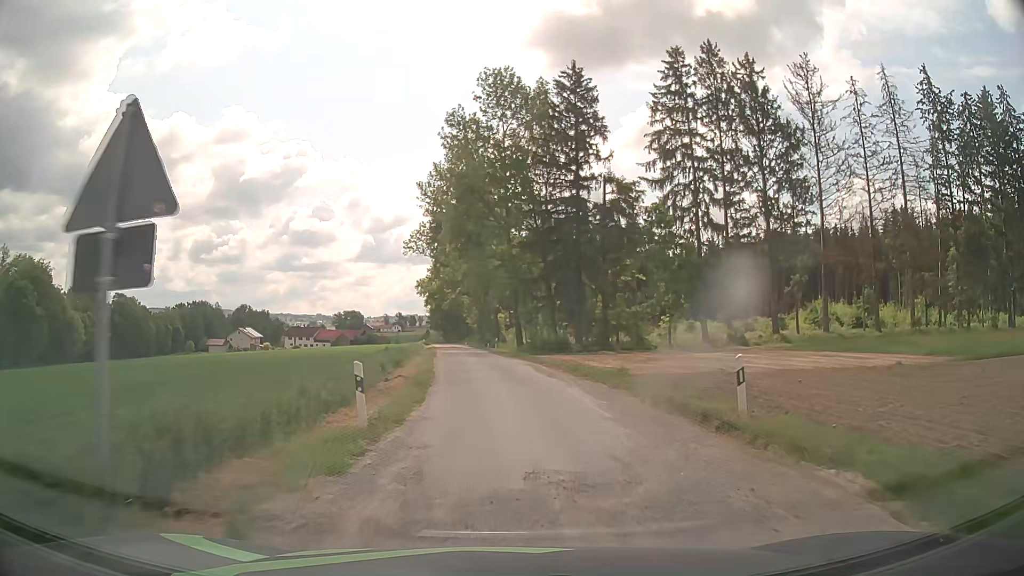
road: unclassified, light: Day
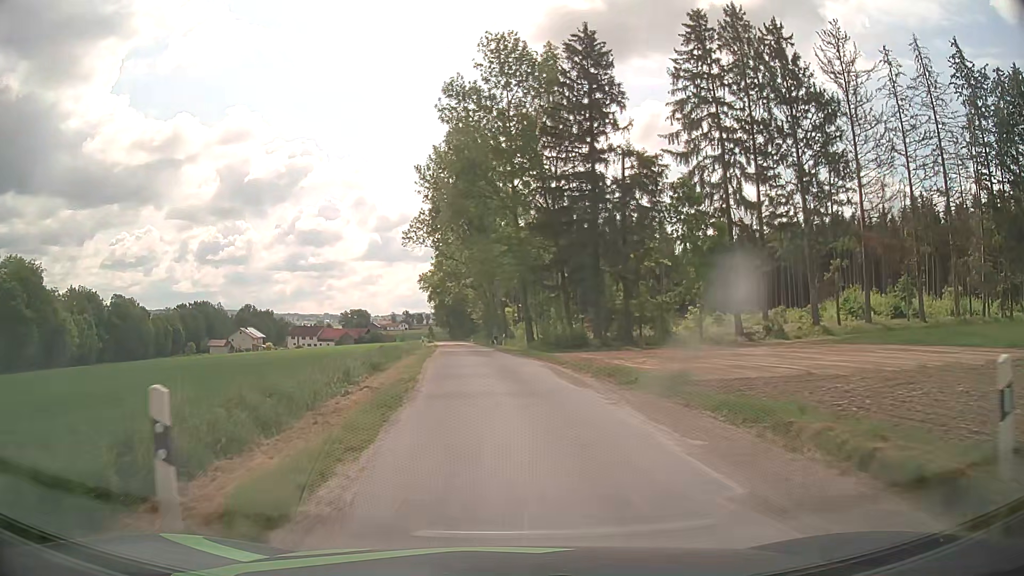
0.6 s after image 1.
(+0.1, +6.4) m; +1°
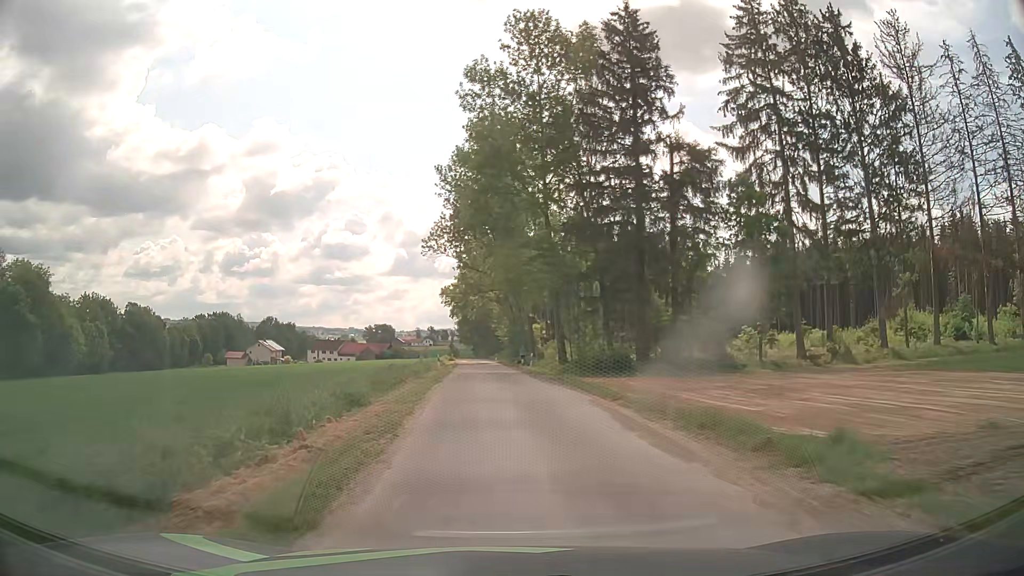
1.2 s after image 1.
(-0.3, +6.7) m; -3°
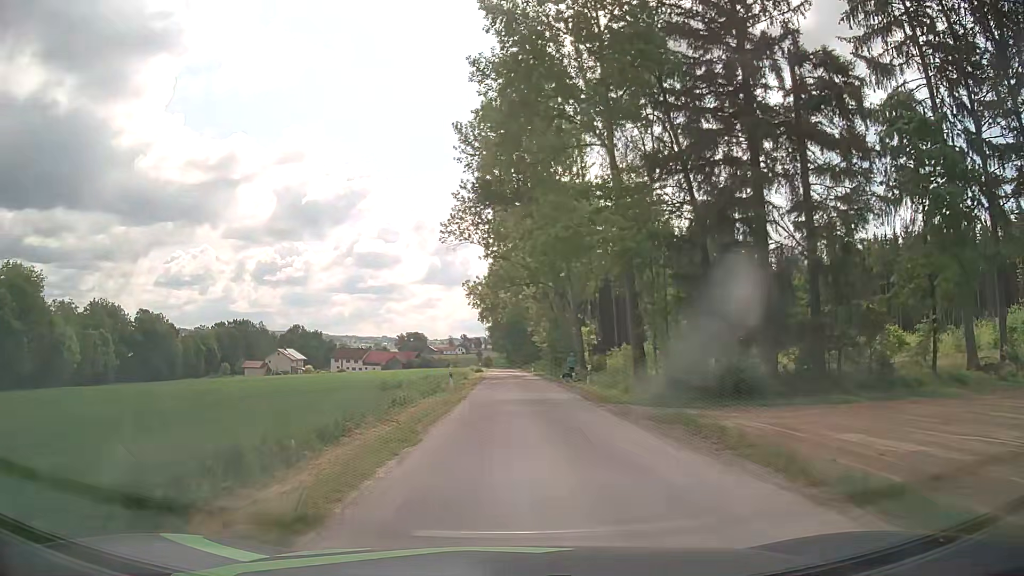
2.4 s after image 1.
(-0.4, +14.9) m; -3°
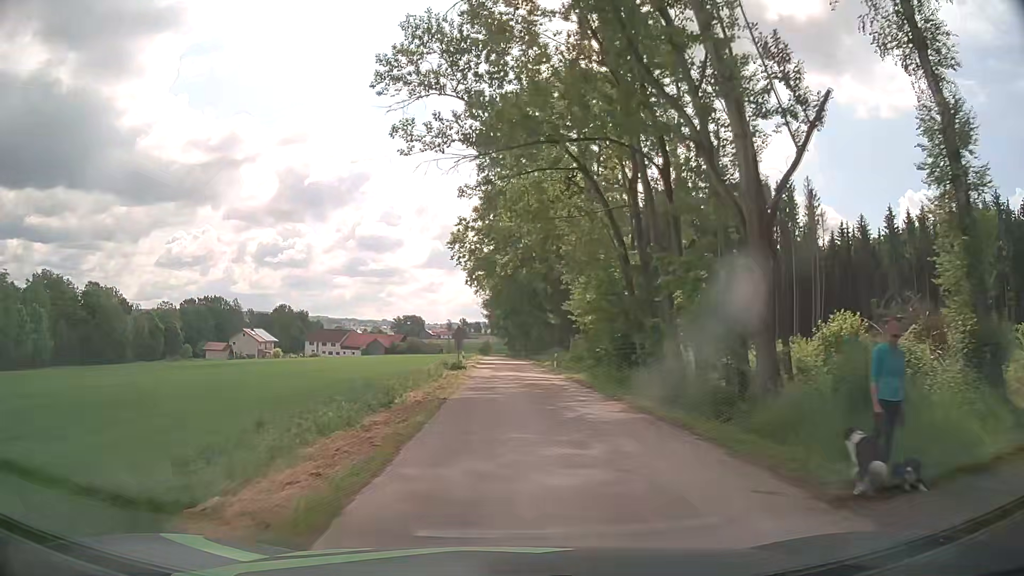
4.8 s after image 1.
(-0.4, +33.7) m; -1°
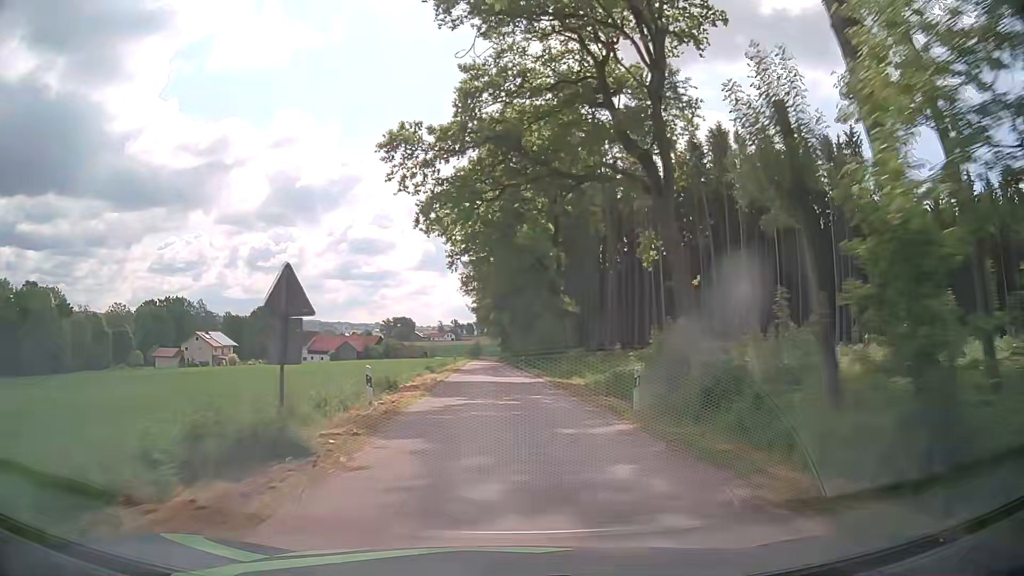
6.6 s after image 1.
(+0.2, +29.7) m; +1°
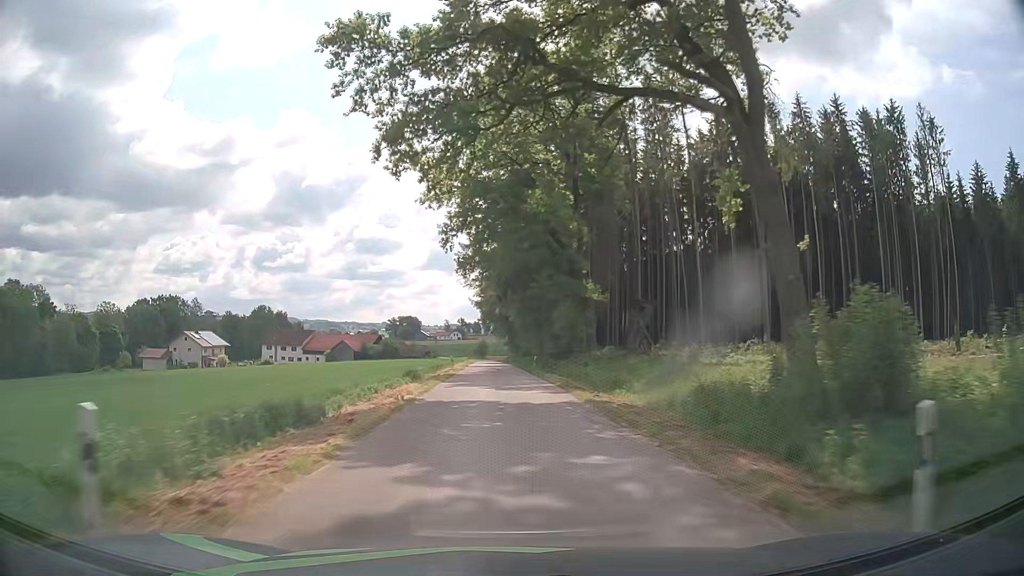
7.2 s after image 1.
(0.0, +11.1) m; -1°
